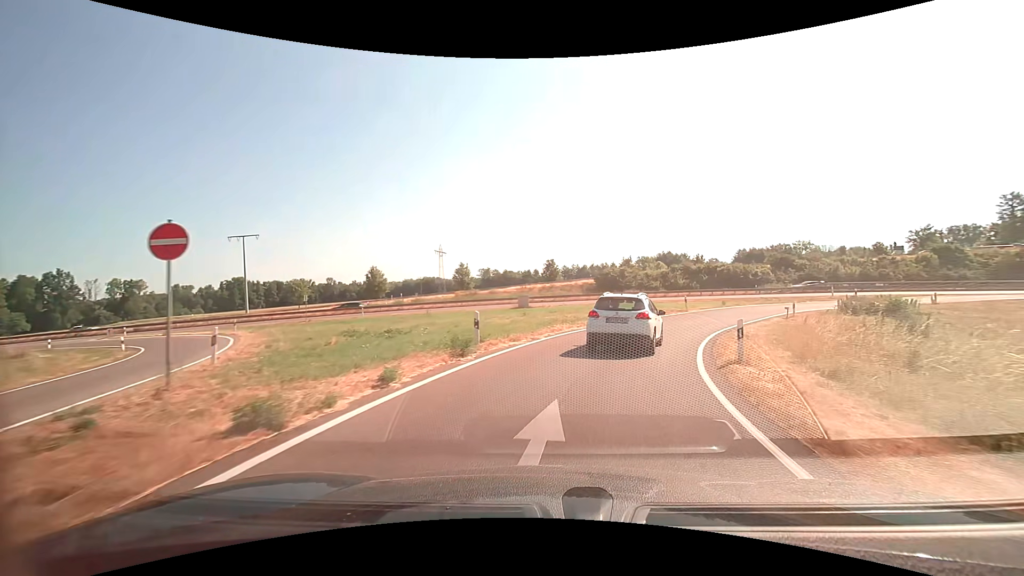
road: trunk_link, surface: asphalt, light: Day
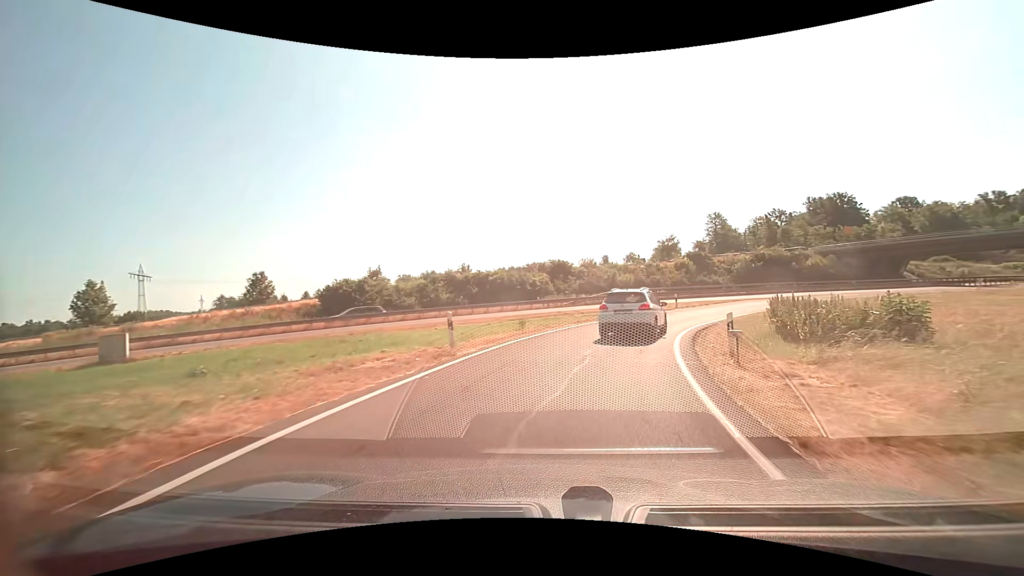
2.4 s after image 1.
(+5.6, +23.8) m; +26°
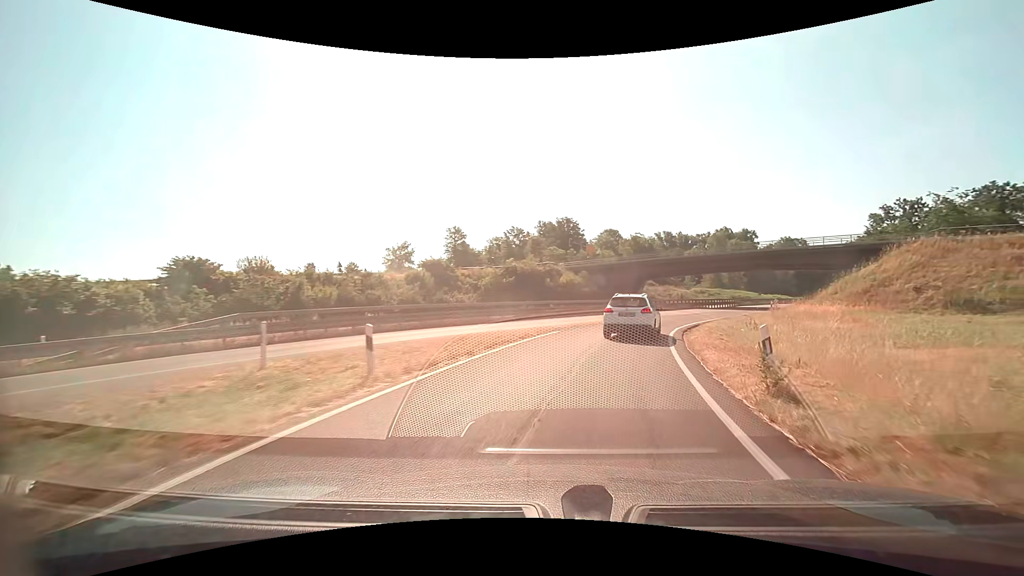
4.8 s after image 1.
(+6.8, +26.7) m; +29°
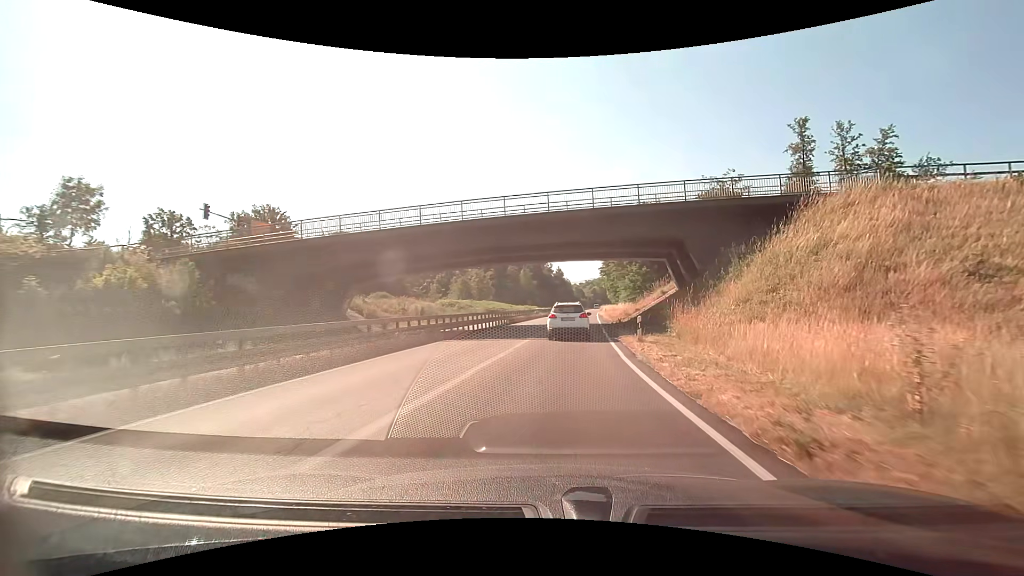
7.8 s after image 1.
(+10.1, +37.1) m; +28°
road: trunk
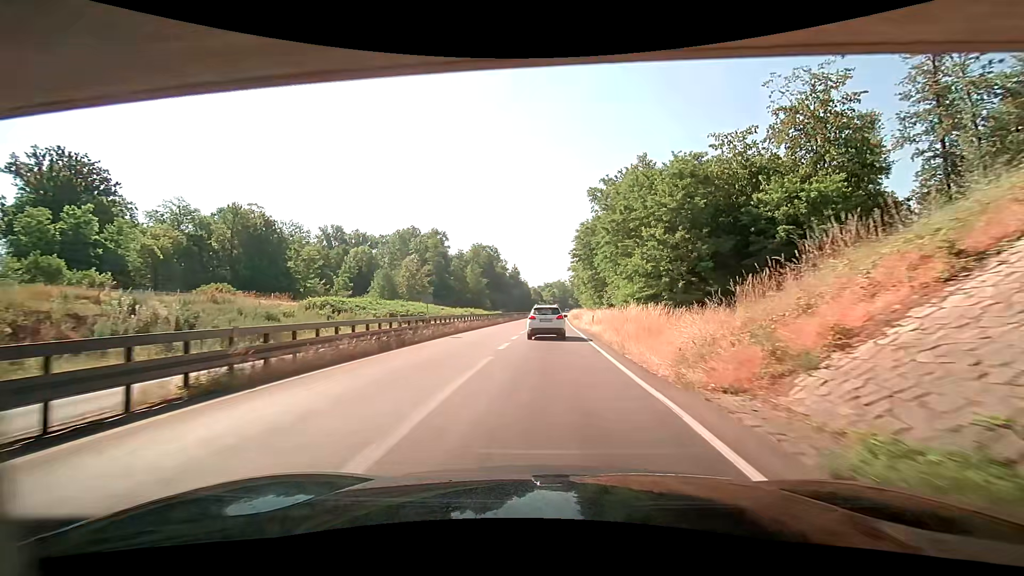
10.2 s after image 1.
(+2.1, +36.3) m; +5°
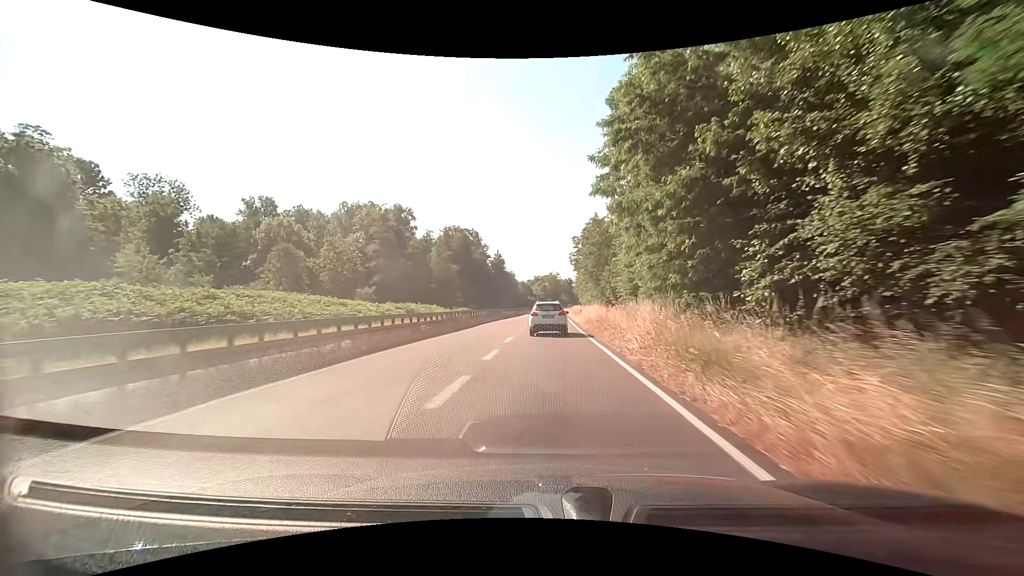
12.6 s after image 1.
(+0.4, +40.7) m; +1°
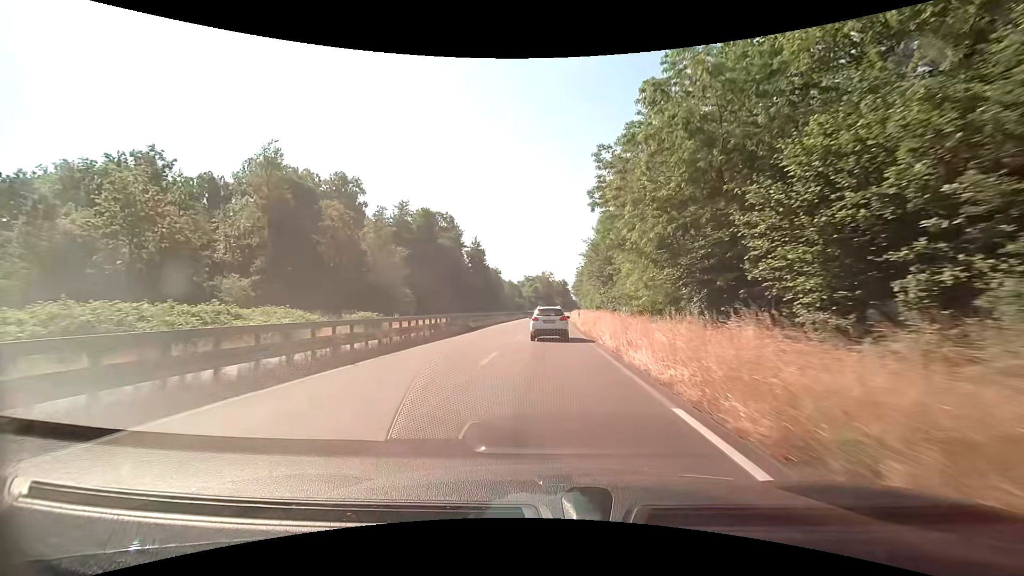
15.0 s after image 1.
(+0.4, +42.1) m; +1°
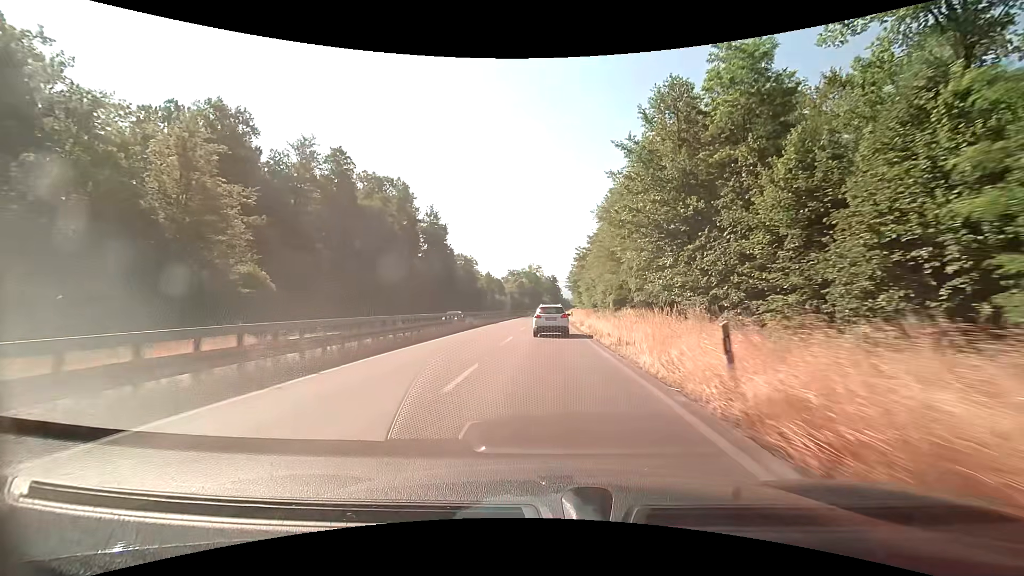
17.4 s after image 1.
(+0.6, +43.3) m; +2°
(0, +10) (0, +20) (0, +30) (0, +40) (0, +50) (0, +60) (+1, +70) (+1, +80) (+1, +90) (+2, +100) m
